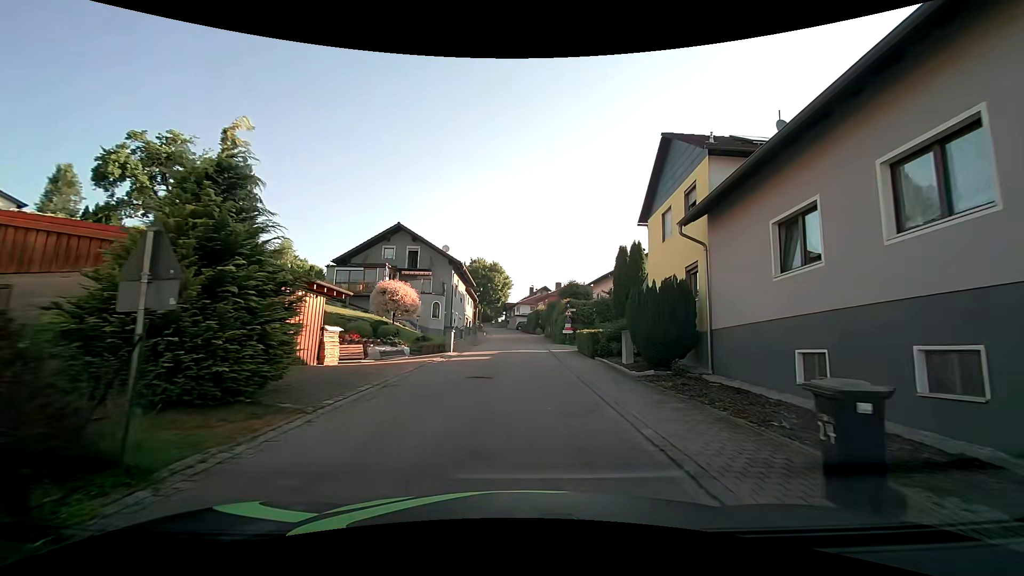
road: tertiary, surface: asphalt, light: Day
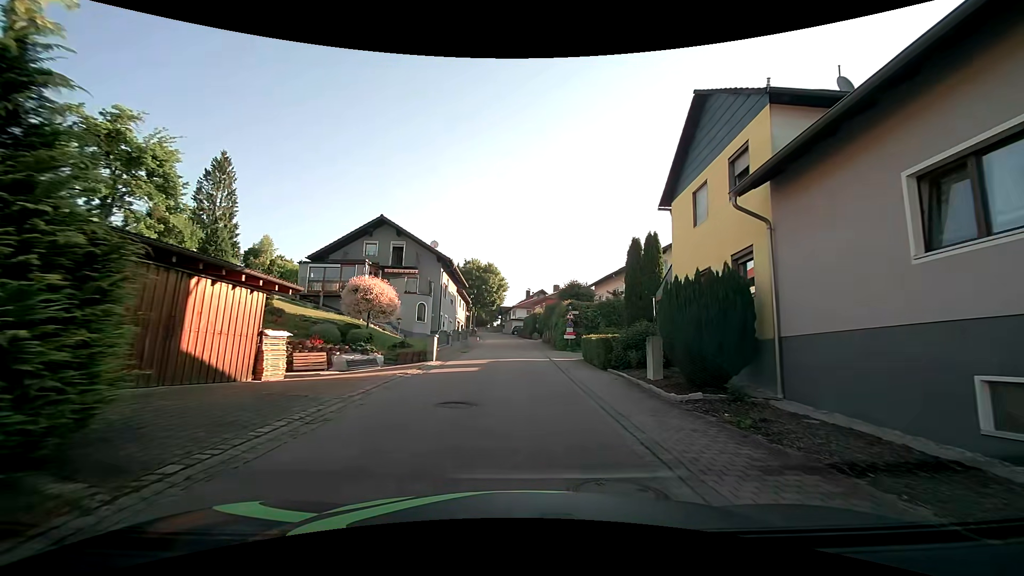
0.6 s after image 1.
(+0.1, +4.0) m; +2°
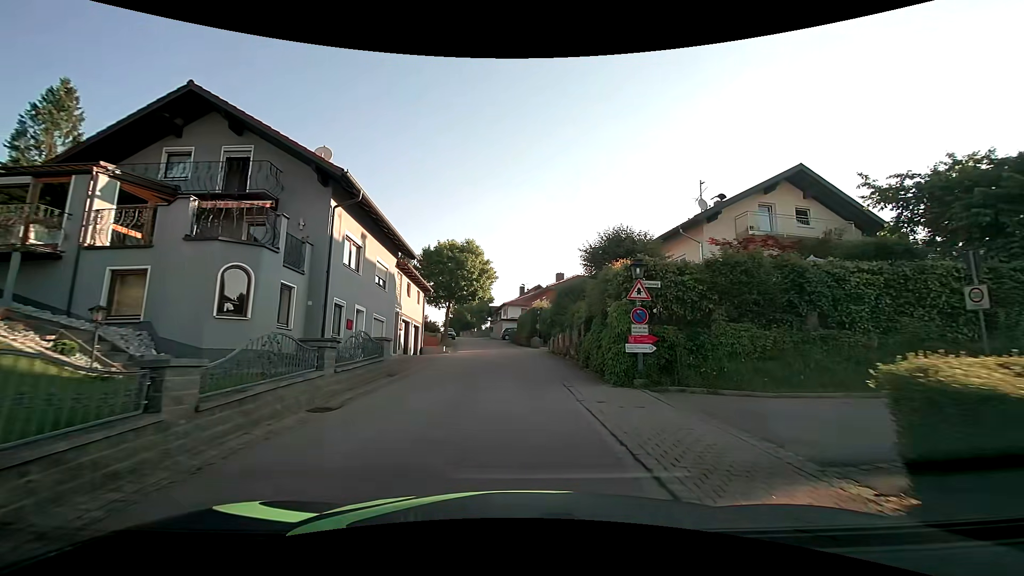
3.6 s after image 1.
(+0.2, +20.6) m; 0°
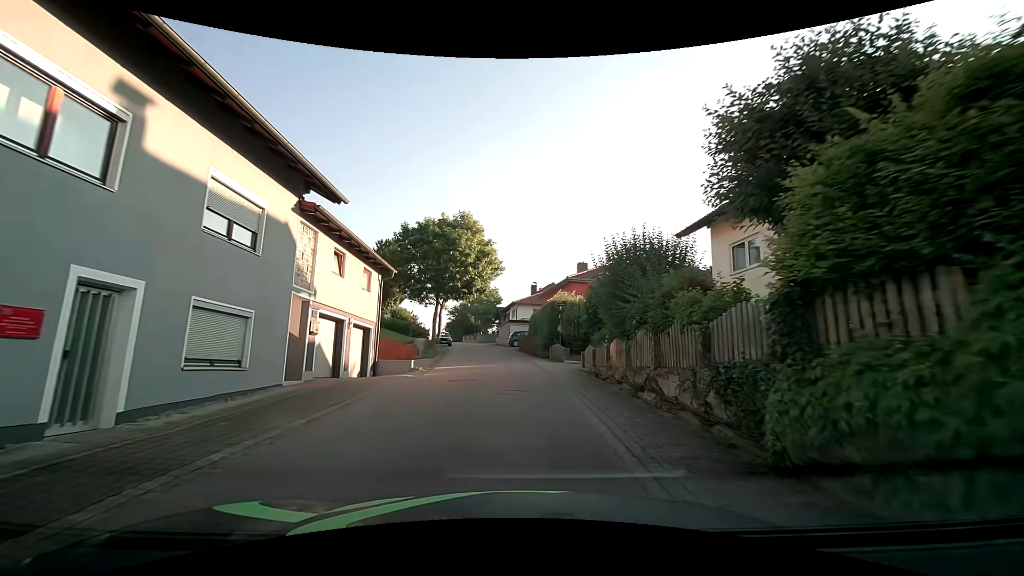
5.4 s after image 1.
(+0.1, +12.8) m; -1°
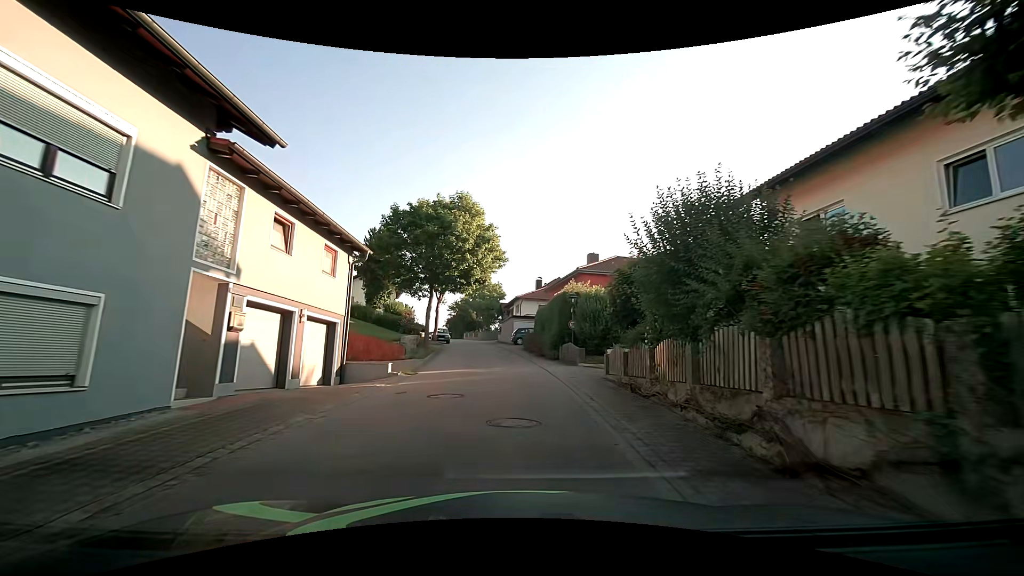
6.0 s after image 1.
(0.0, +4.3) m; 0°
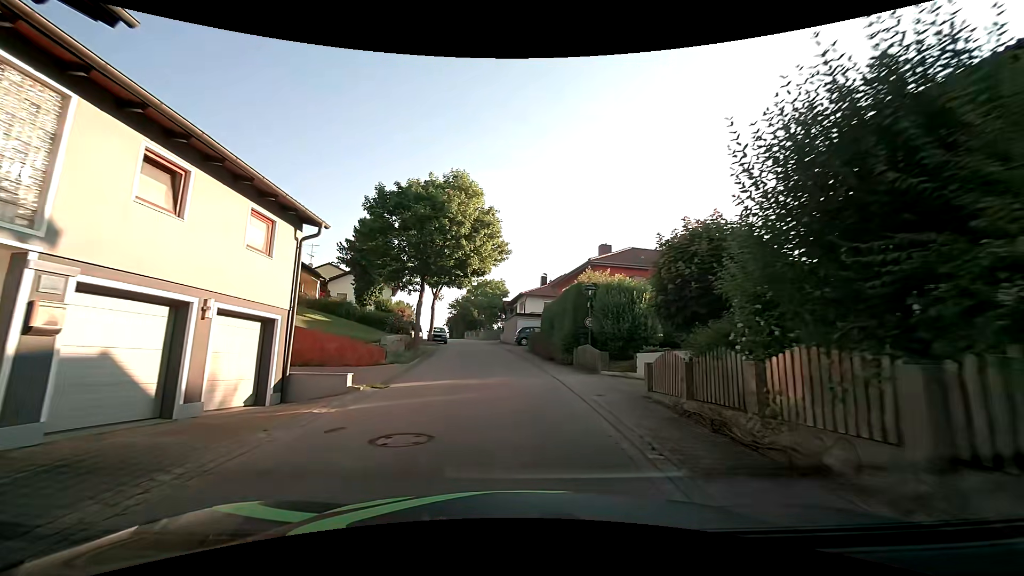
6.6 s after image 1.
(-0.1, +4.4) m; 0°
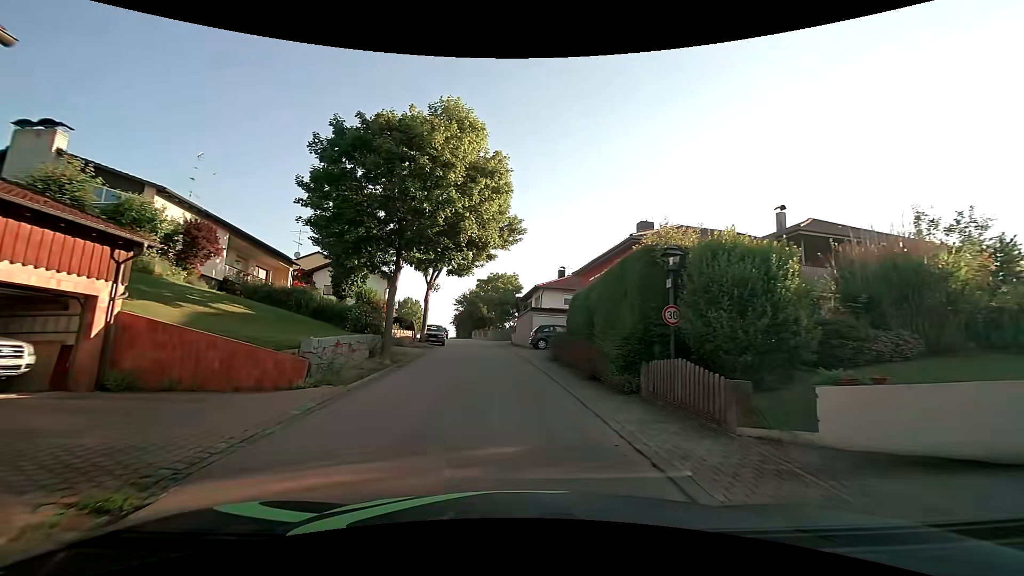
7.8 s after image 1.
(-0.3, +8.8) m; -2°
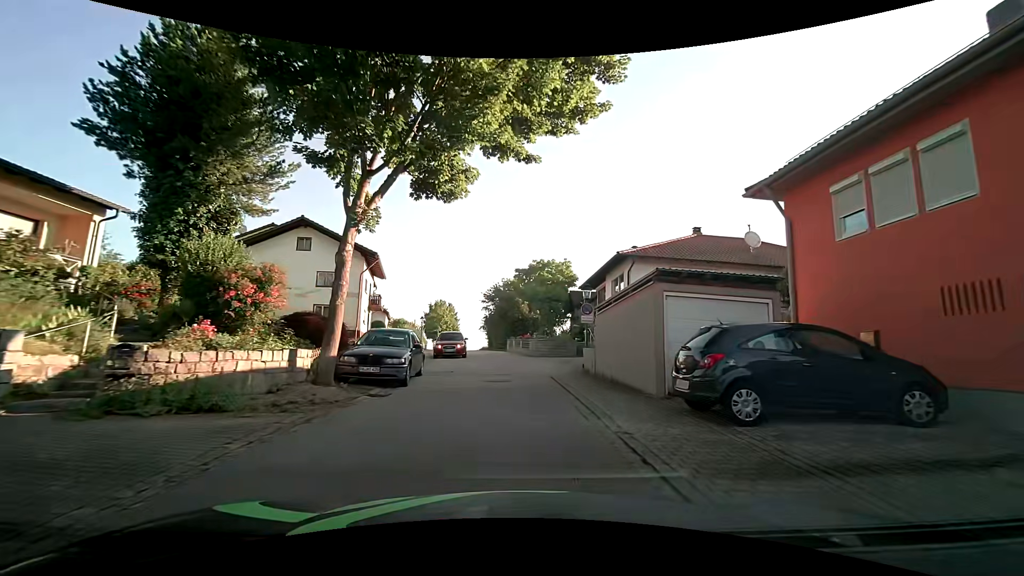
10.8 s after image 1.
(-1.2, +22.2) m; -6°
(0, +10) (0, +20) (-1, +30) (-2, +40) (-3, +50) (-5, +60) (-6, +70) (-8, +80) (-9, +89) (-11, +99) m
